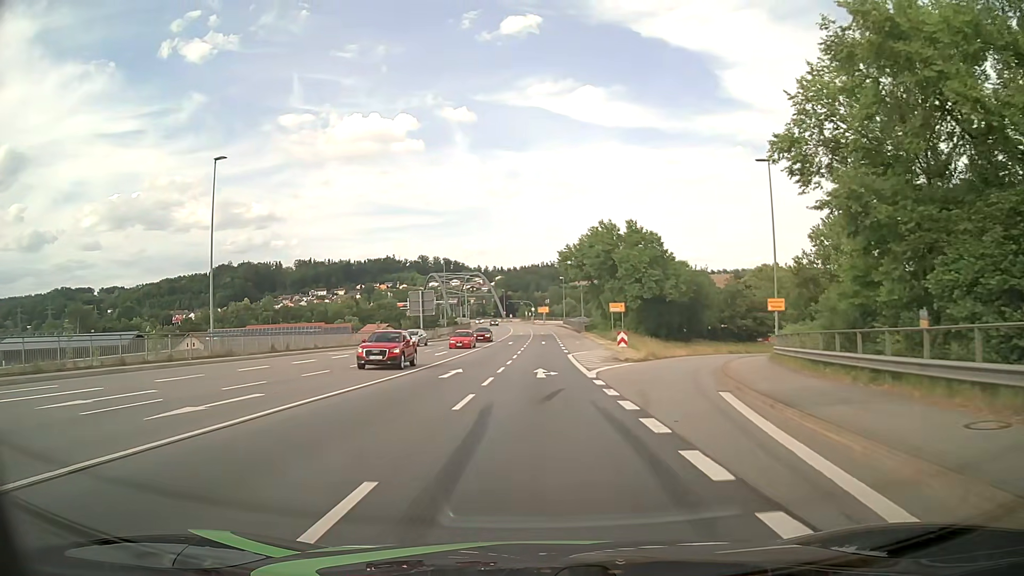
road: primary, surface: asphalt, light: Day
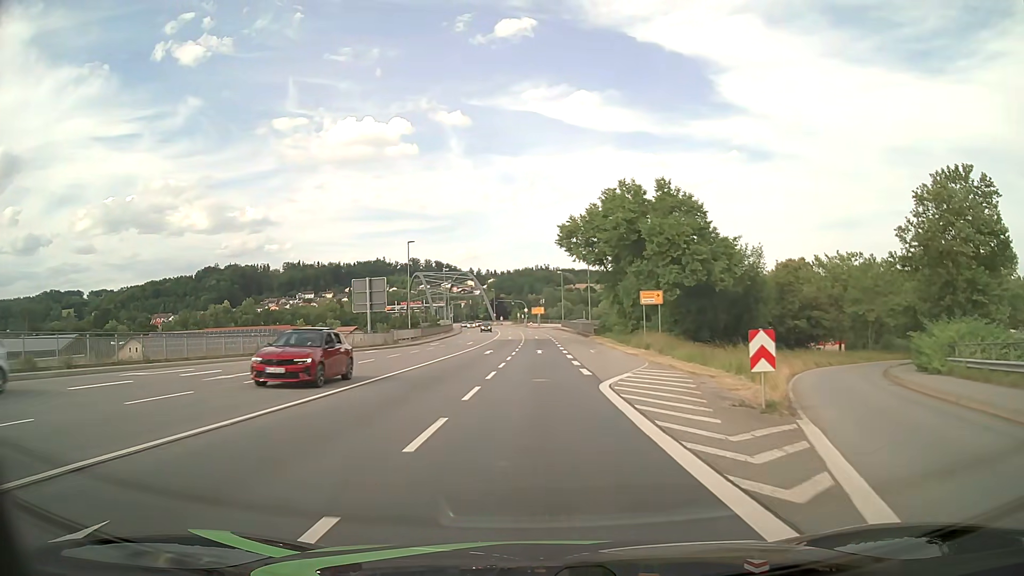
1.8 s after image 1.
(0.0, +22.3) m; 0°
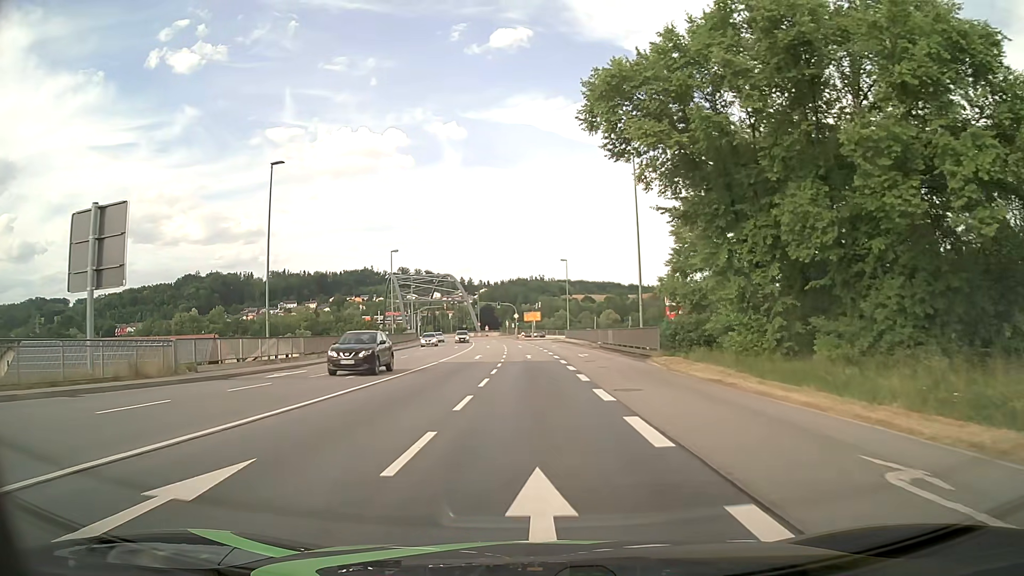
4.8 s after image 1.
(+0.1, +37.1) m; +1°
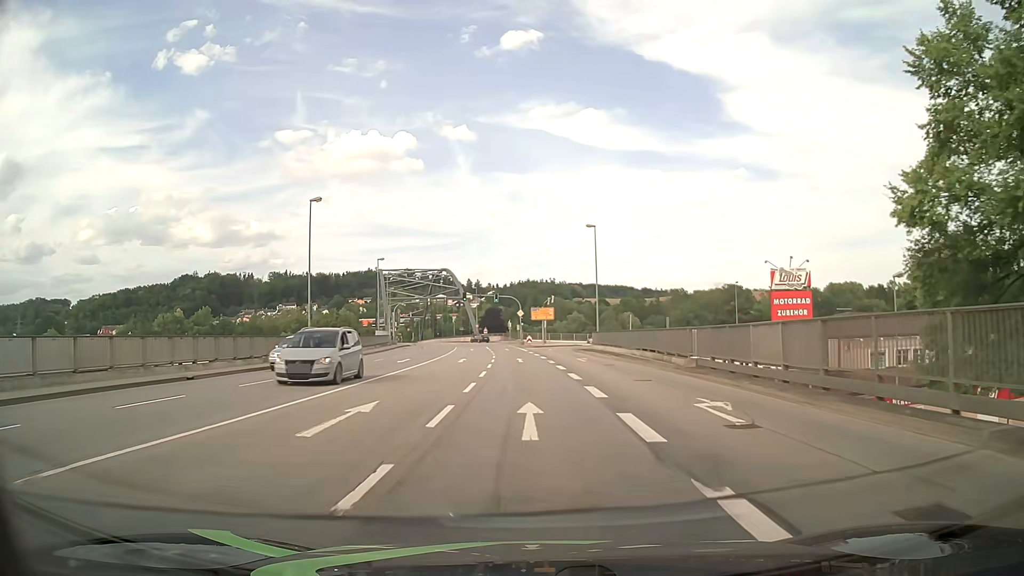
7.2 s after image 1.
(-0.2, +29.5) m; -1°
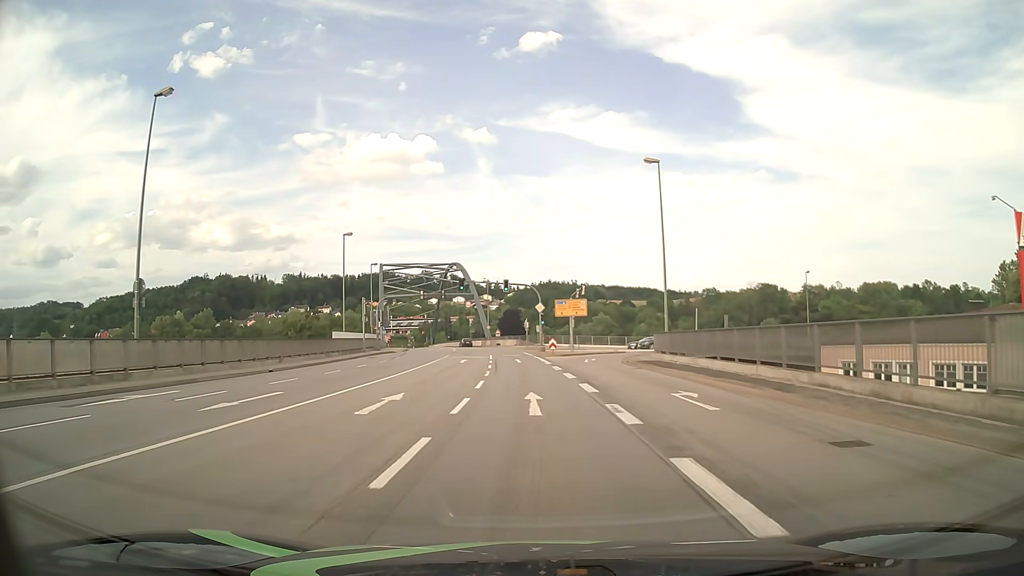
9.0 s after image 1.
(-0.3, +22.1) m; -2°
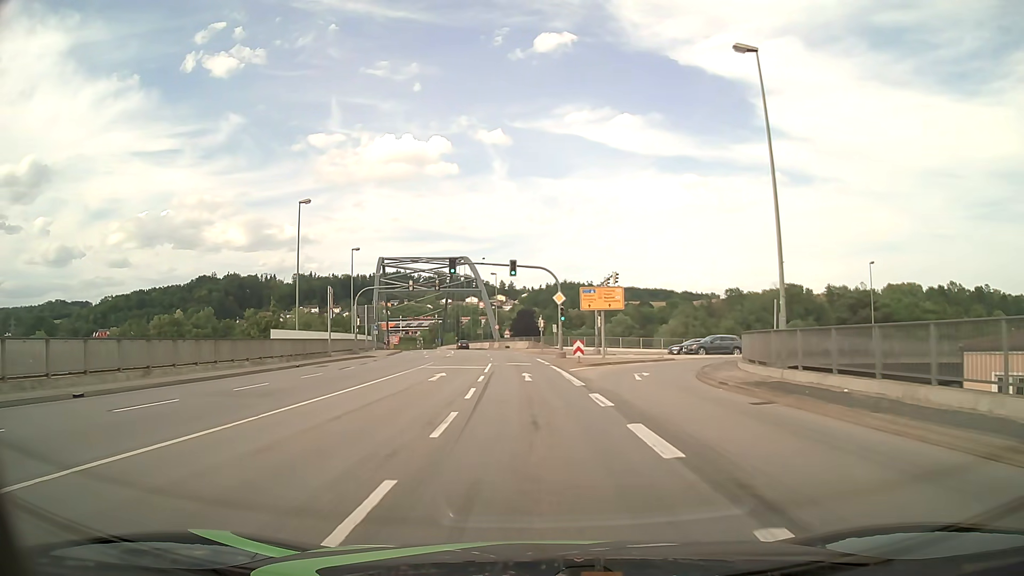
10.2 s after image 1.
(-0.1, +14.8) m; -1°
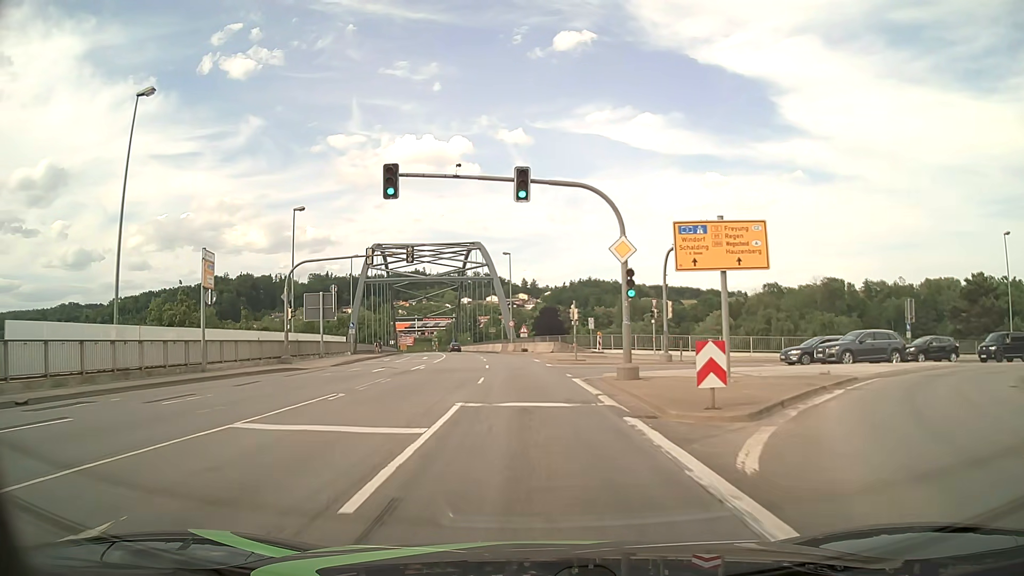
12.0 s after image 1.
(-0.3, +22.2) m; -2°
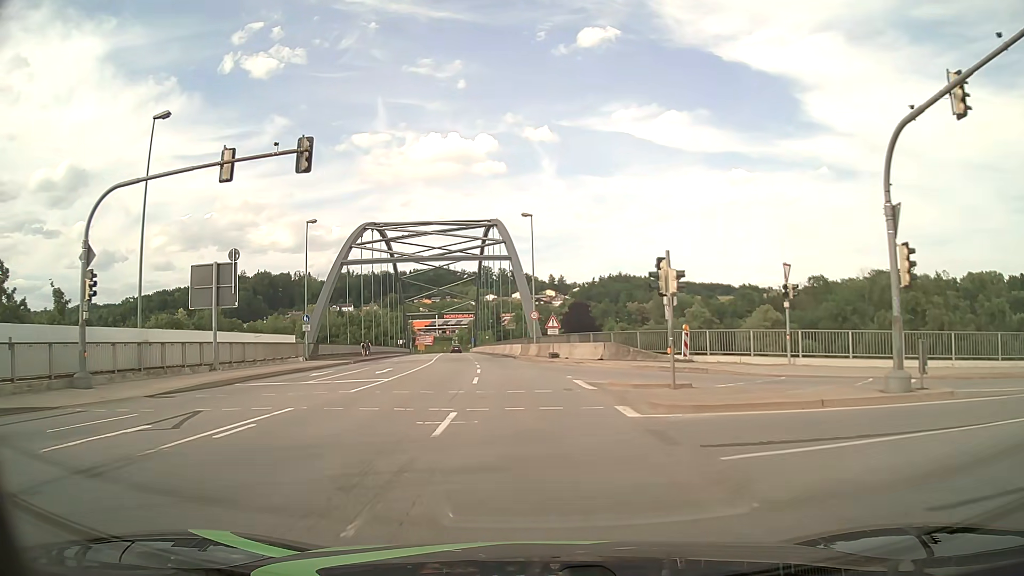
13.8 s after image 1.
(-0.4, +21.3) m; -2°
(0, +10) (0, +20) (-1, +30) (-2, +40) (-3, +50) (-4, +60) (-6, +70) (-7, +80) (-9, +90) (-10, +99) m
